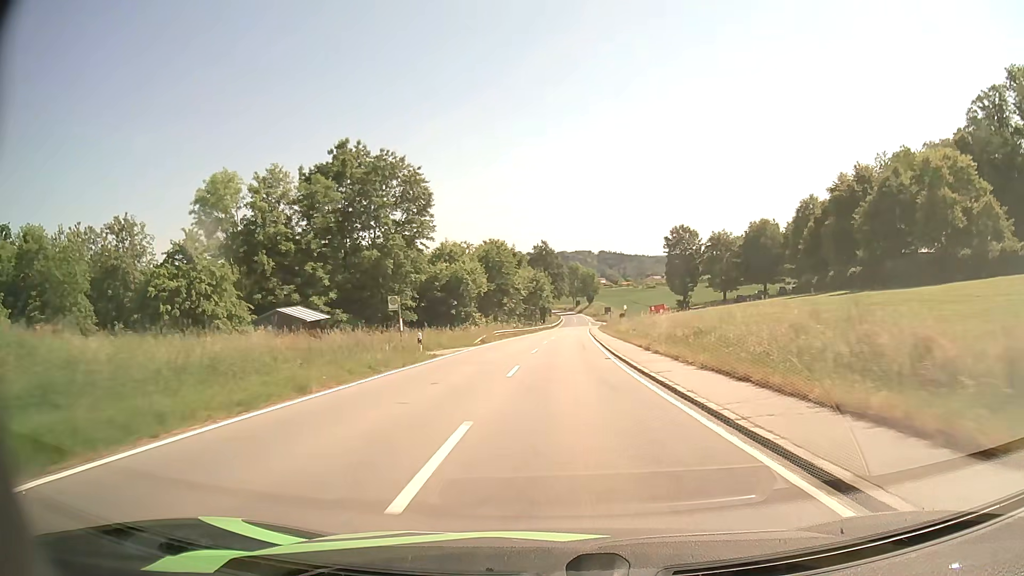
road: tertiary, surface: asphalt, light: Day
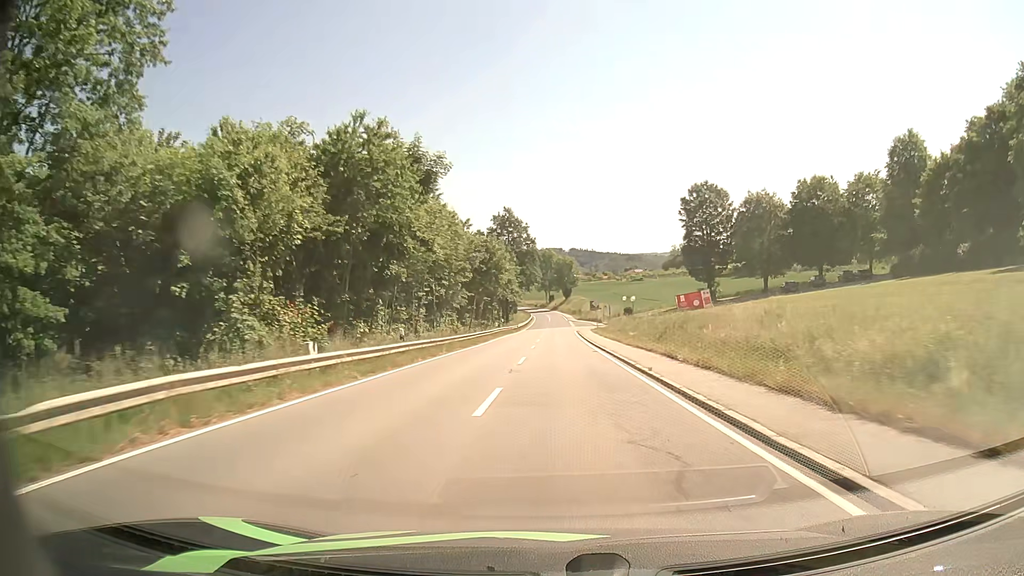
(+0.7, +43.4) m; +2°
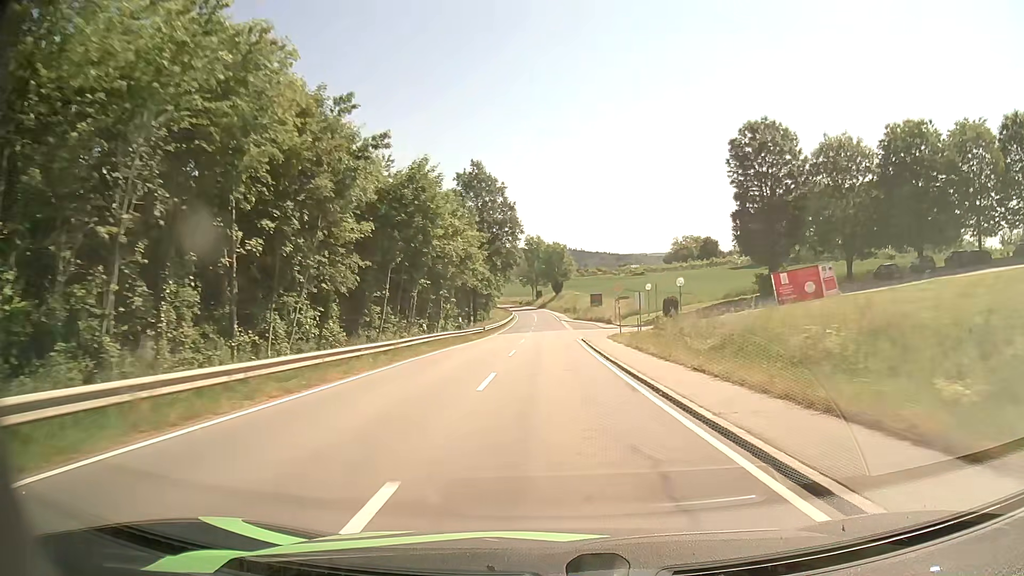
(+0.4, +32.5) m; +1°
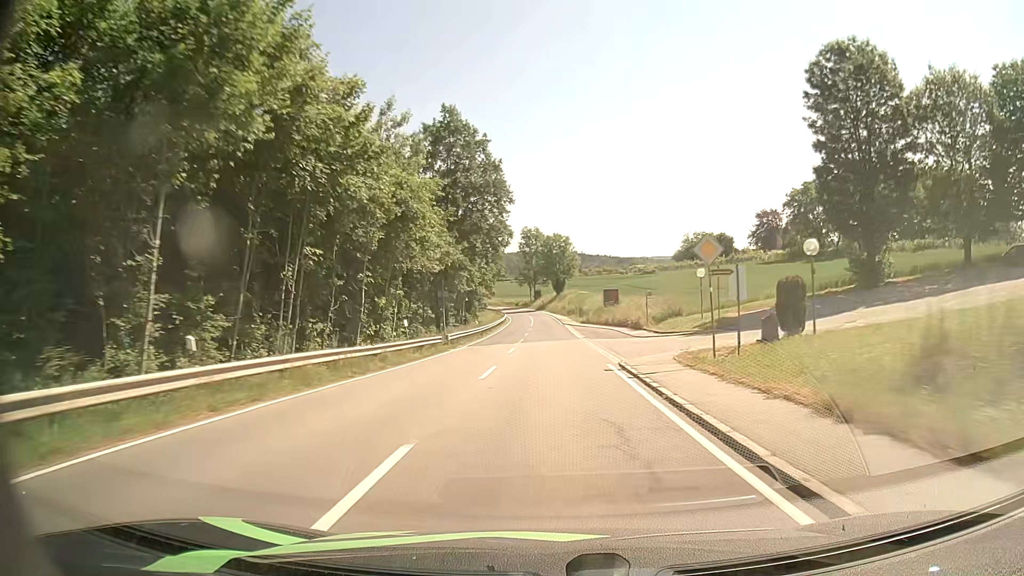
(0.0, +21.7) m; 0°
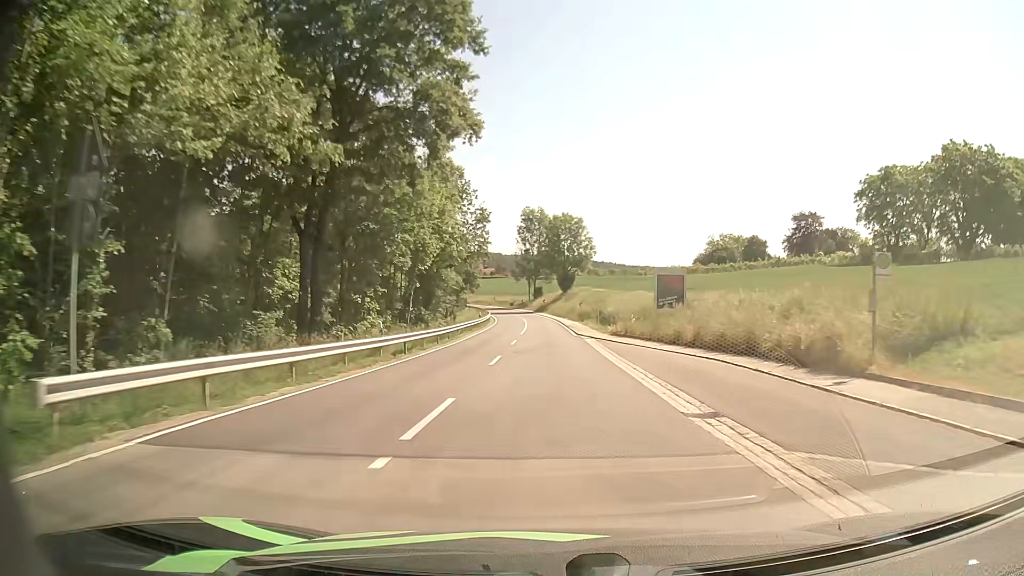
(-0.1, +31.9) m; 0°
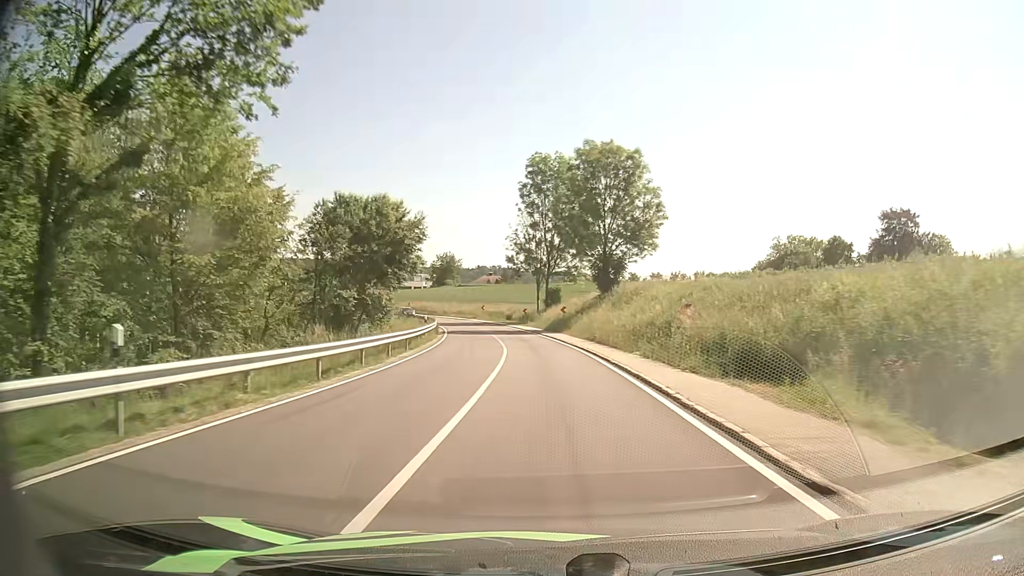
(-0.4, +51.3) m; -1°
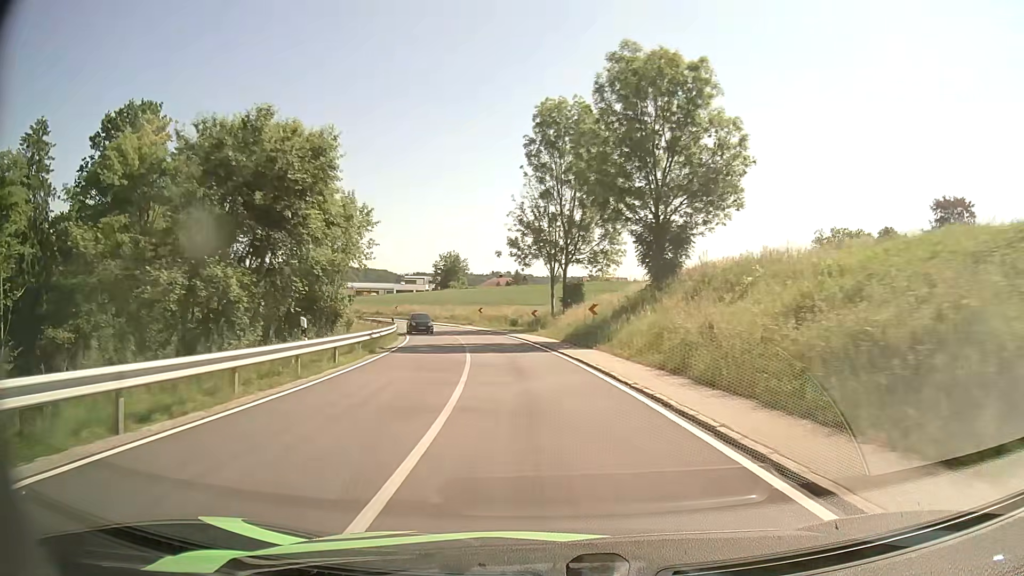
(-0.2, +20.0) m; -1°
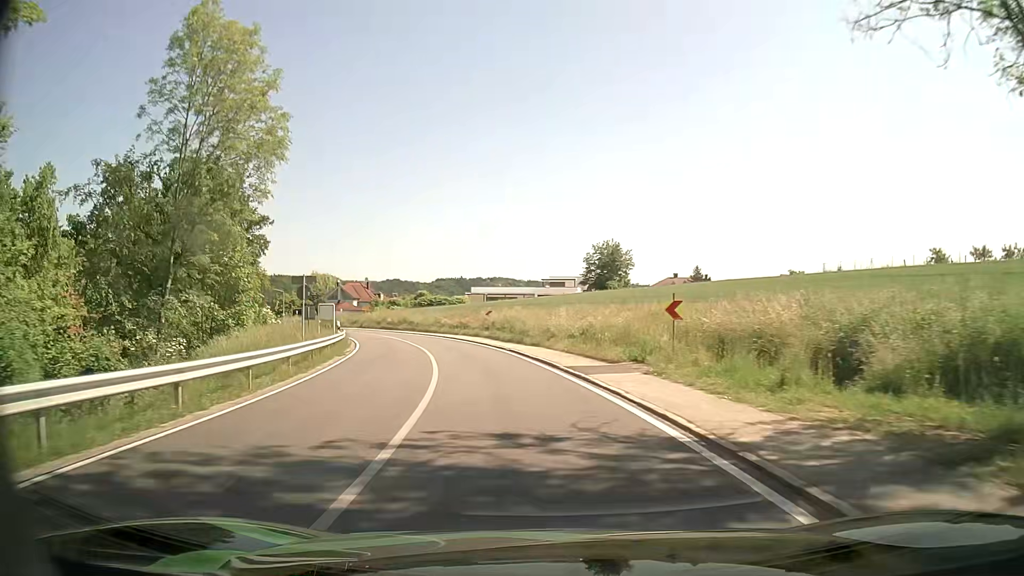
(-4.8, +46.4) m; -13°
(0, +10) (-2, +20) (-4, +30) (-7, +39) (-10, +49) (-14, +58) (-18, +67) (-23, +76) (-27, +85) (-33, +93) m
